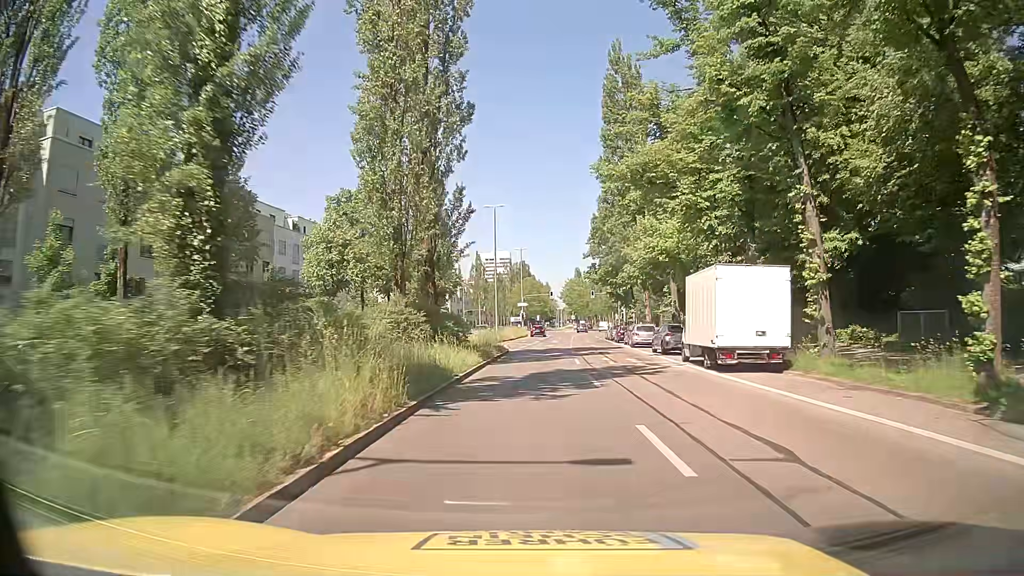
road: secondary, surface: asphalt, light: Day
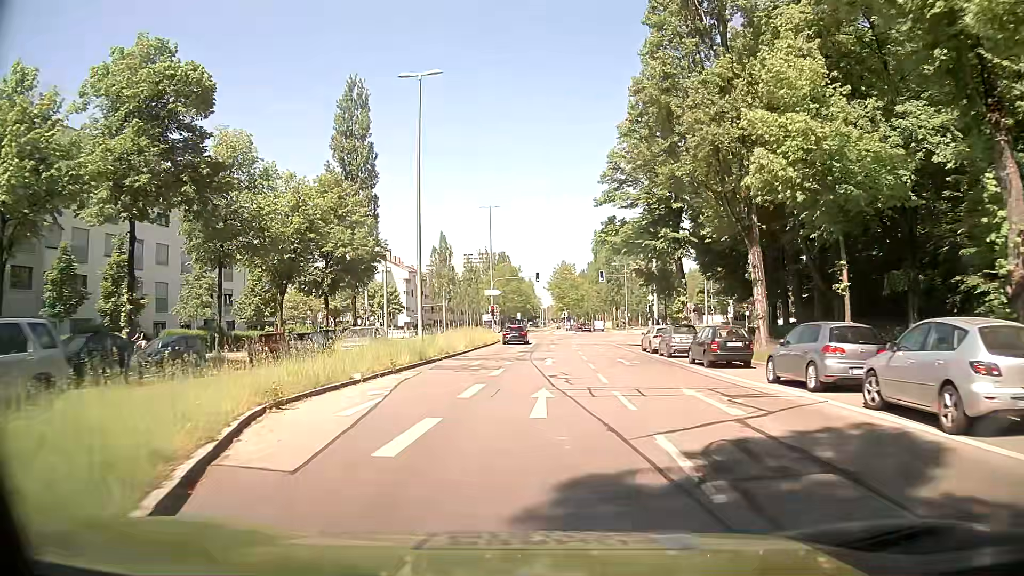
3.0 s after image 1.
(+1.1, +33.8) m; +2°
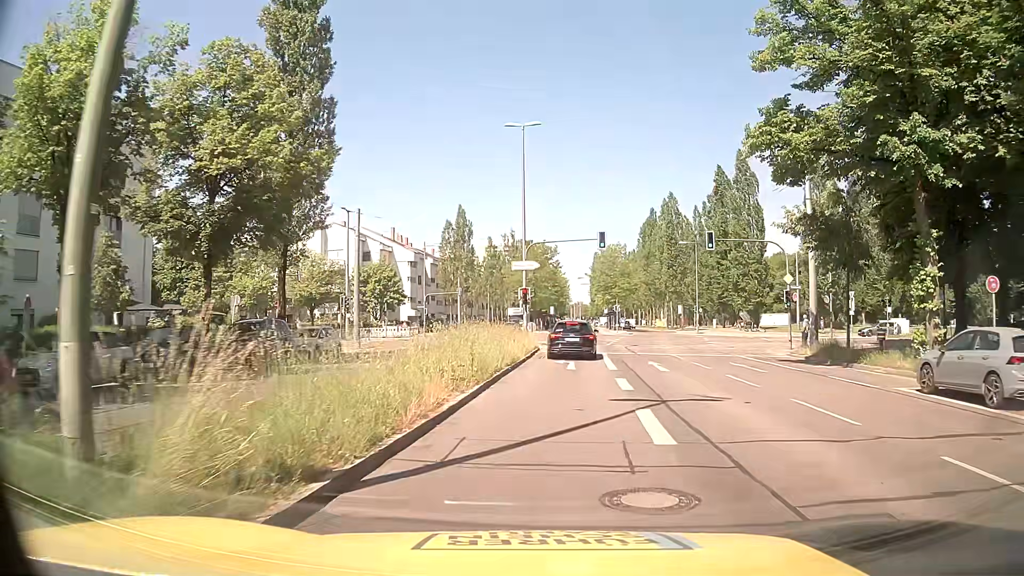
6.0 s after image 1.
(-1.7, +24.4) m; -2°
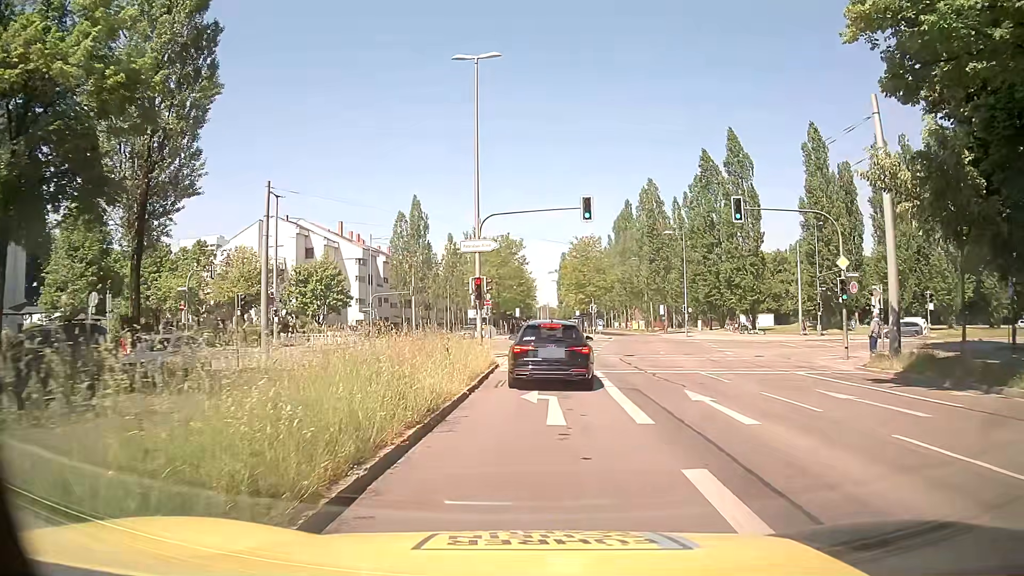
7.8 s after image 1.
(+0.3, +10.2) m; +2°
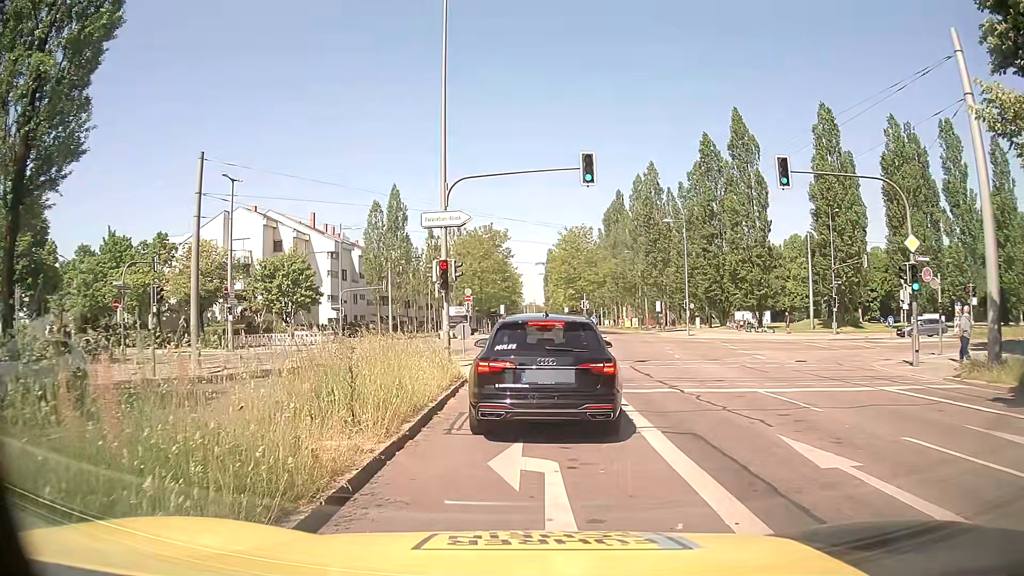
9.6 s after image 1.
(+0.2, +5.9) m; +3°
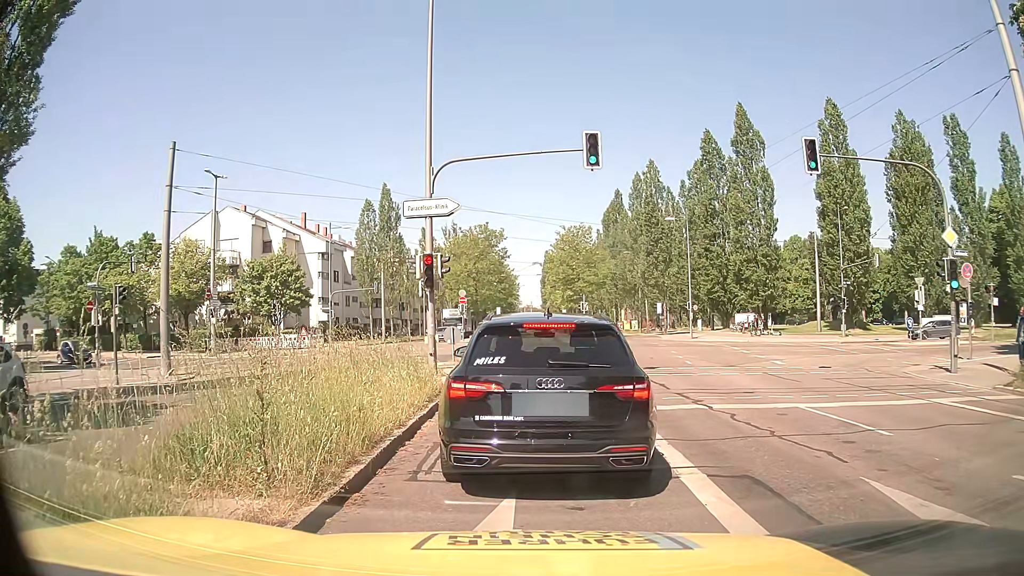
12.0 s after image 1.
(0.0, +2.2) m; +2°
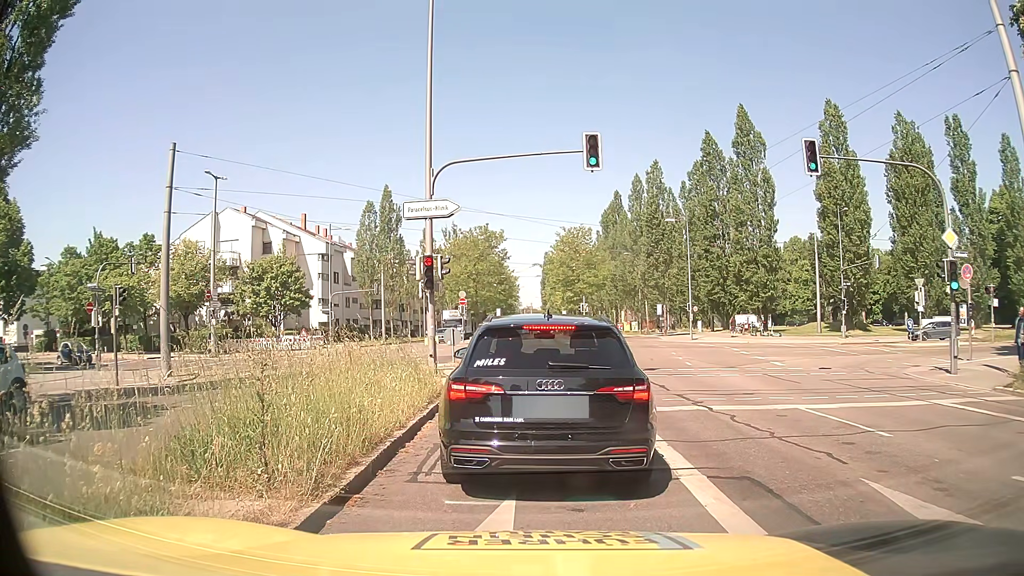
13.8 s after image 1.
(0.0, +0.1) m; 0°
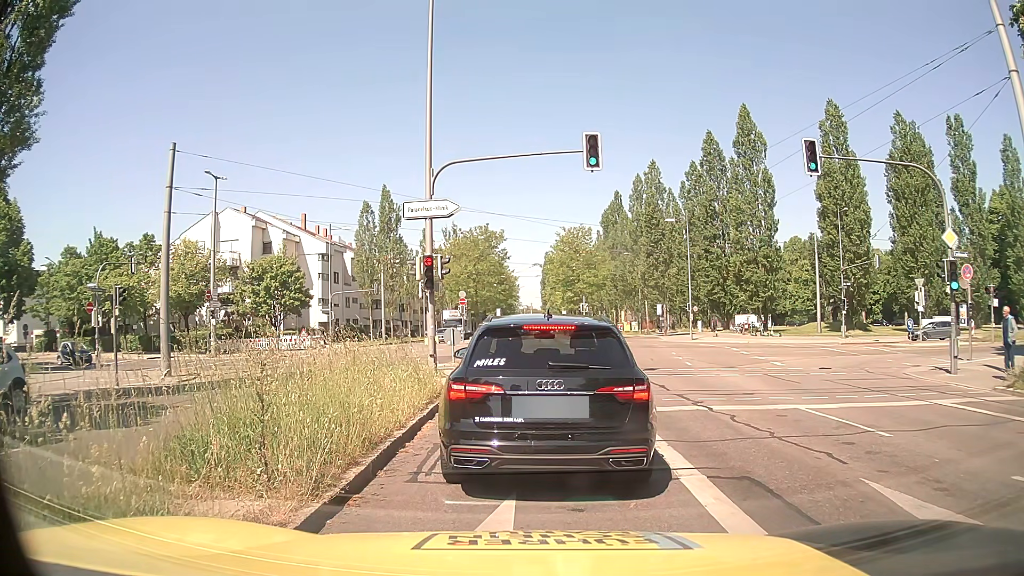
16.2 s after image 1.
(0.0, 0.0) m; 0°
